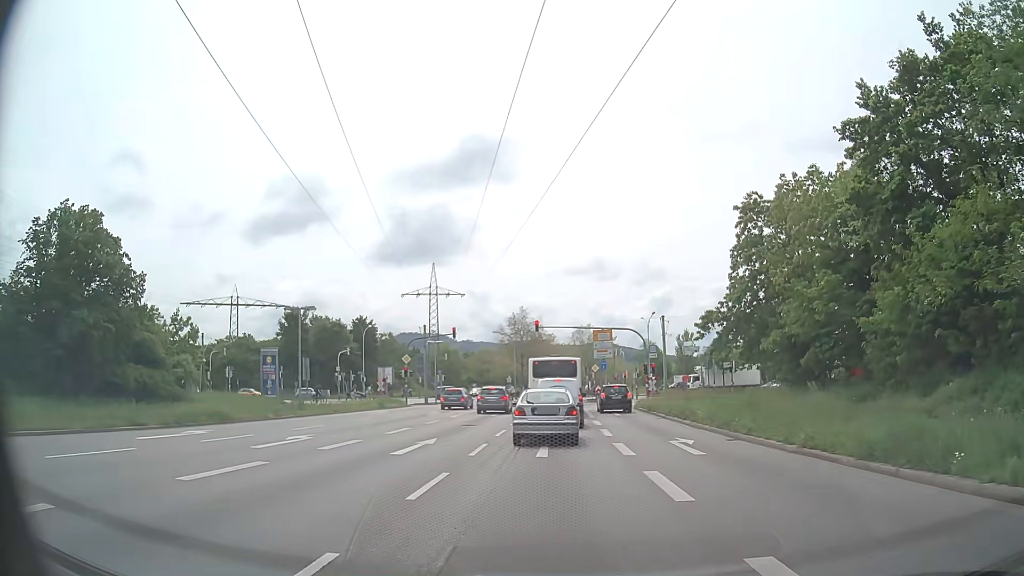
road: primary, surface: asphalt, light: Day
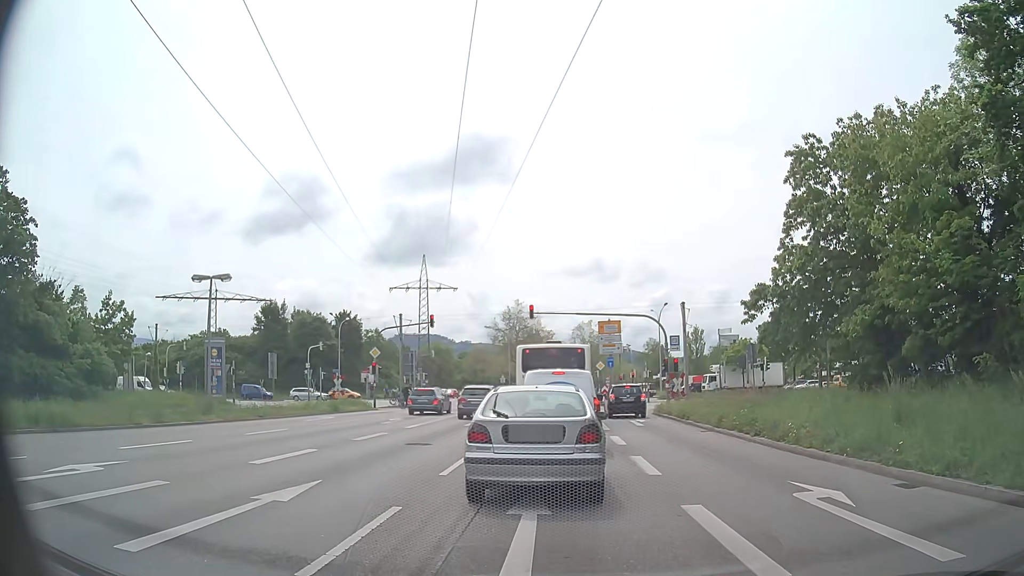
(0.0, +9.1) m; -1°
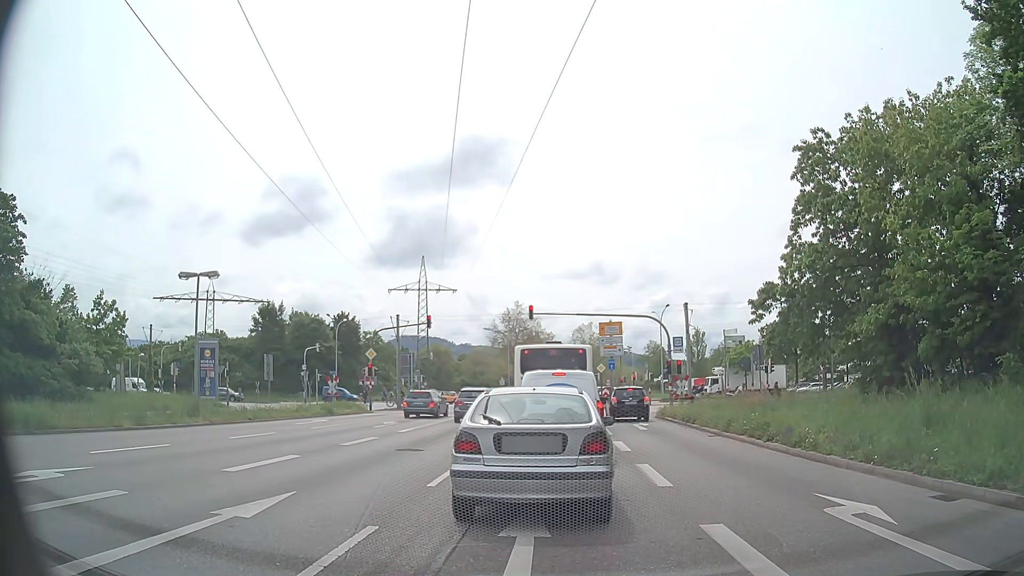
(0.0, +1.0) m; 0°
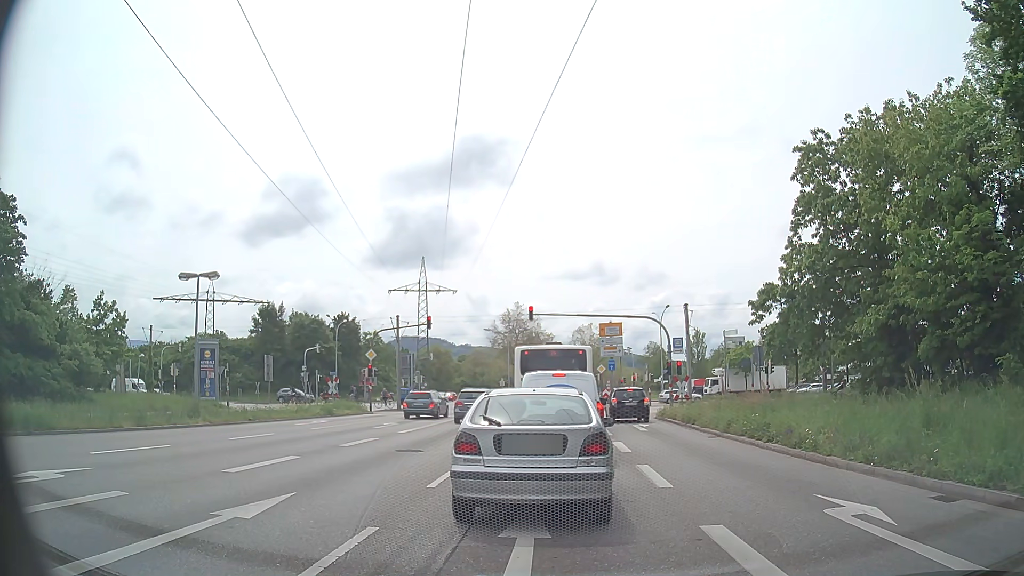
(0.0, 0.0) m; 0°
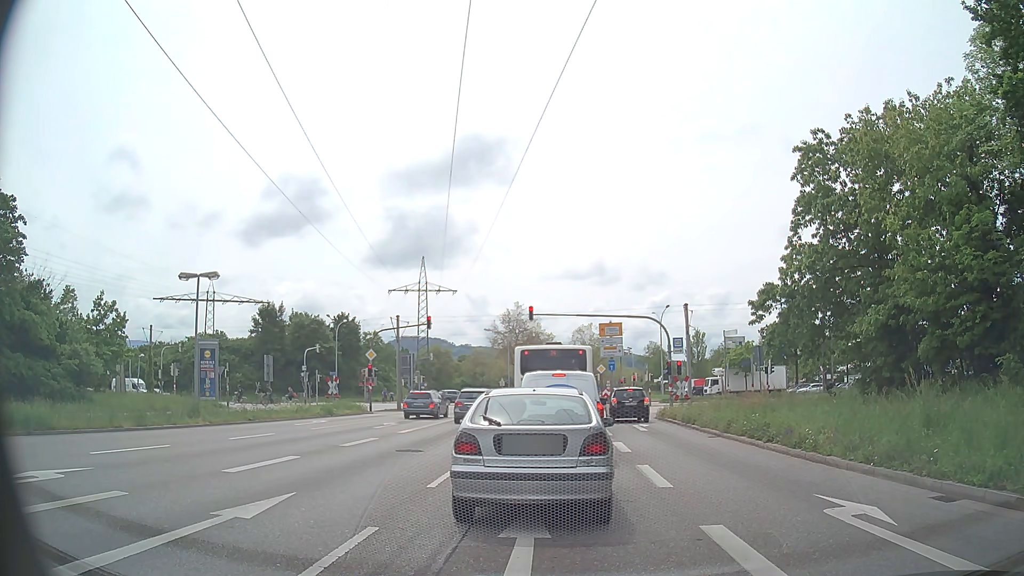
(0.0, 0.0) m; 0°
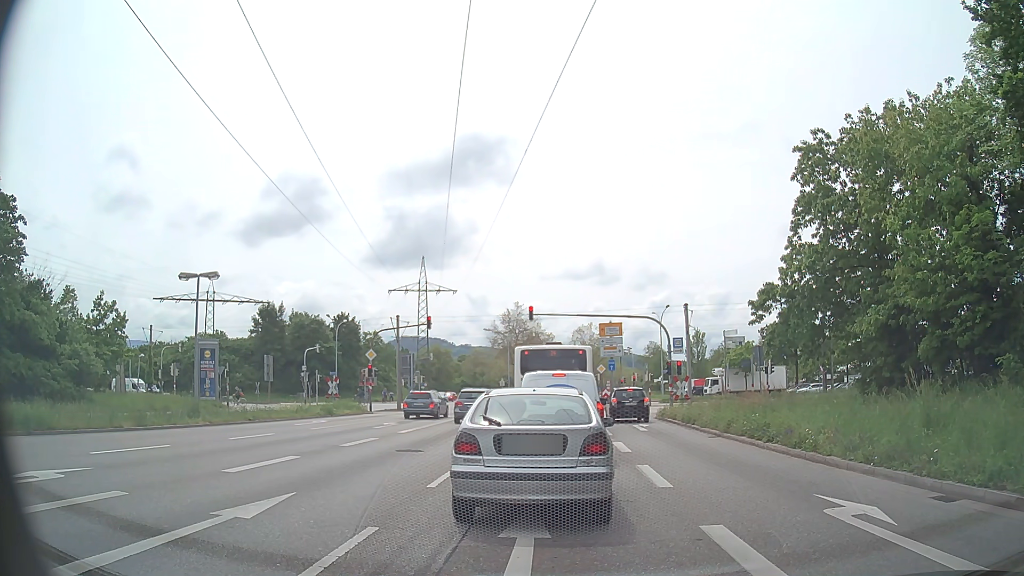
(0.0, 0.0) m; 0°
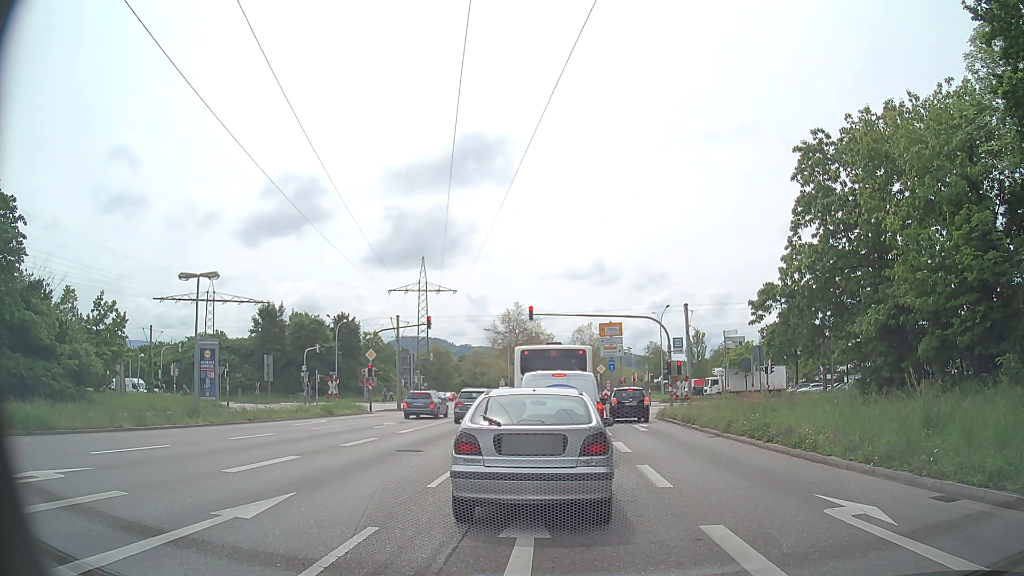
(0.0, 0.0) m; 0°
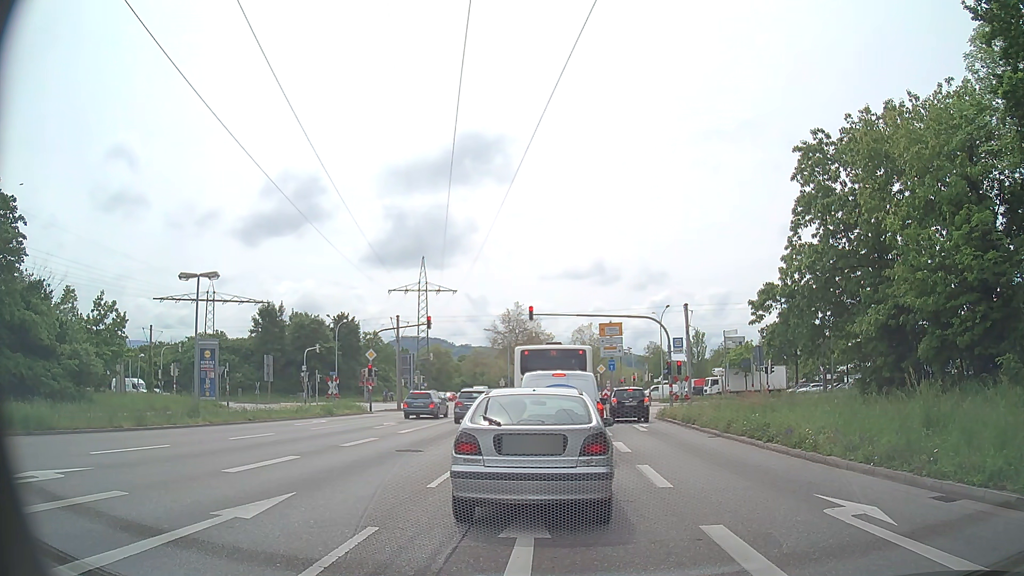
(0.0, 0.0) m; 0°
